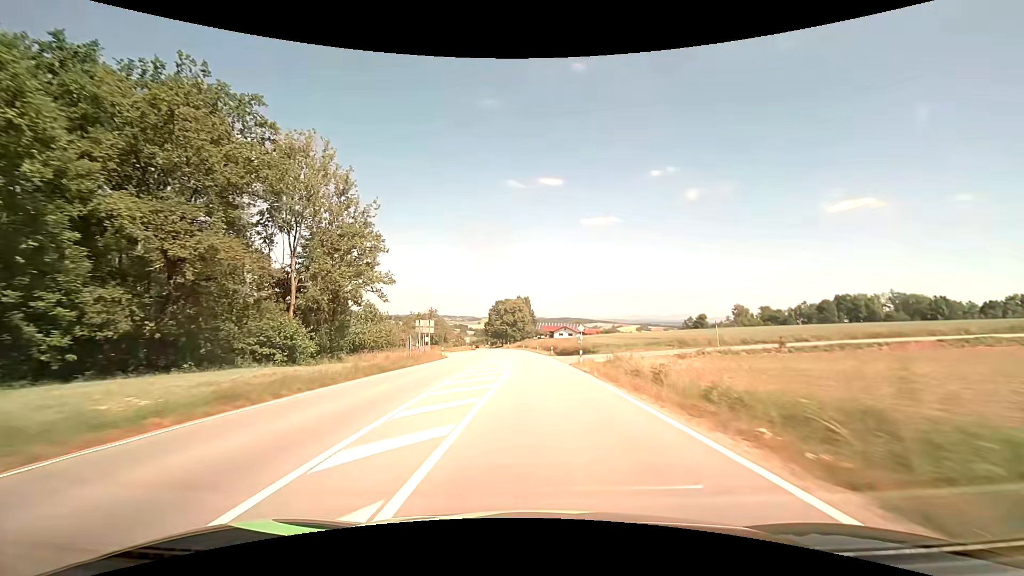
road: secondary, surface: asphalt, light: Day
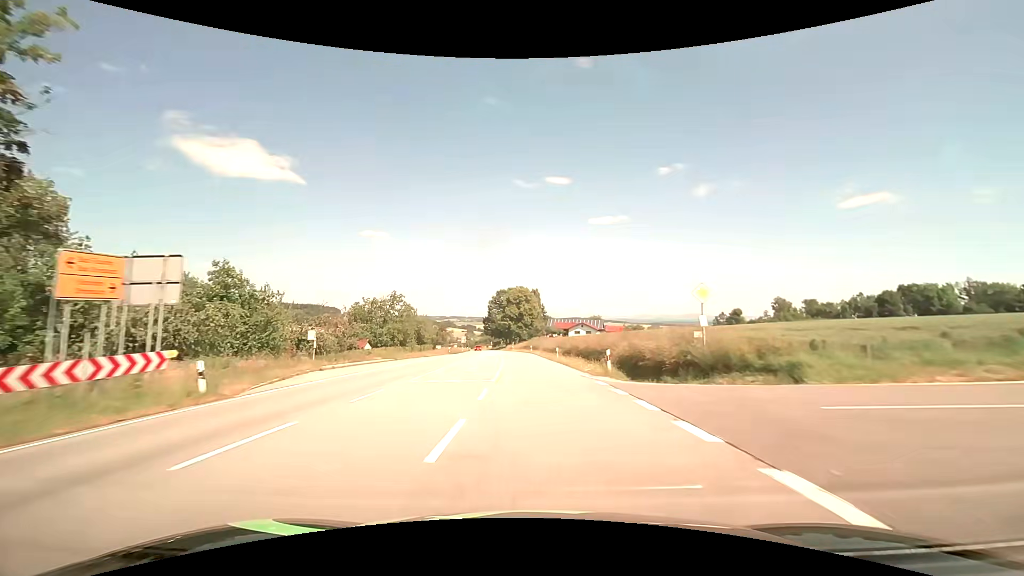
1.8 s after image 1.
(-0.3, +39.9) m; -1°
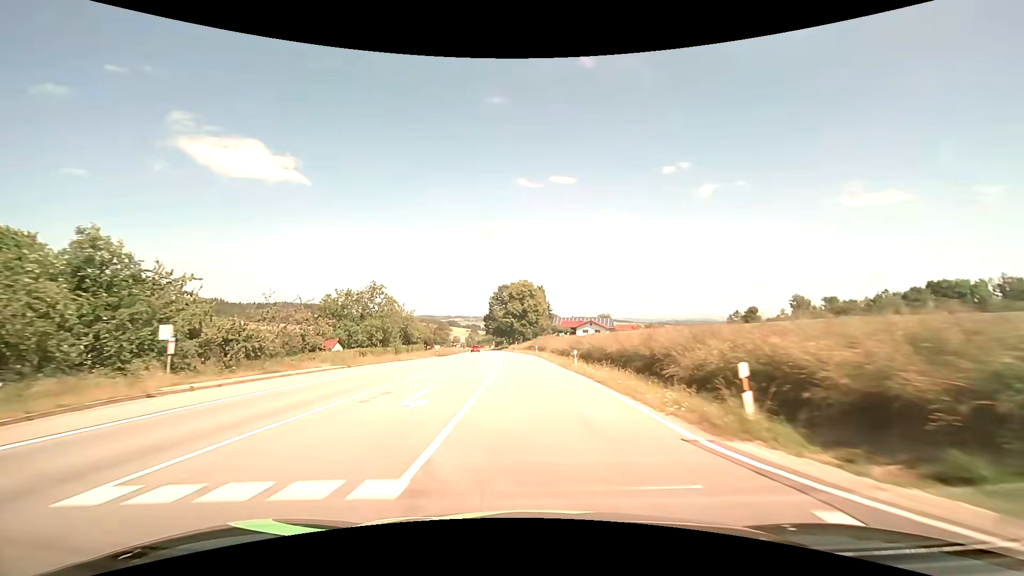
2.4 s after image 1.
(-0.1, +13.2) m; -1°
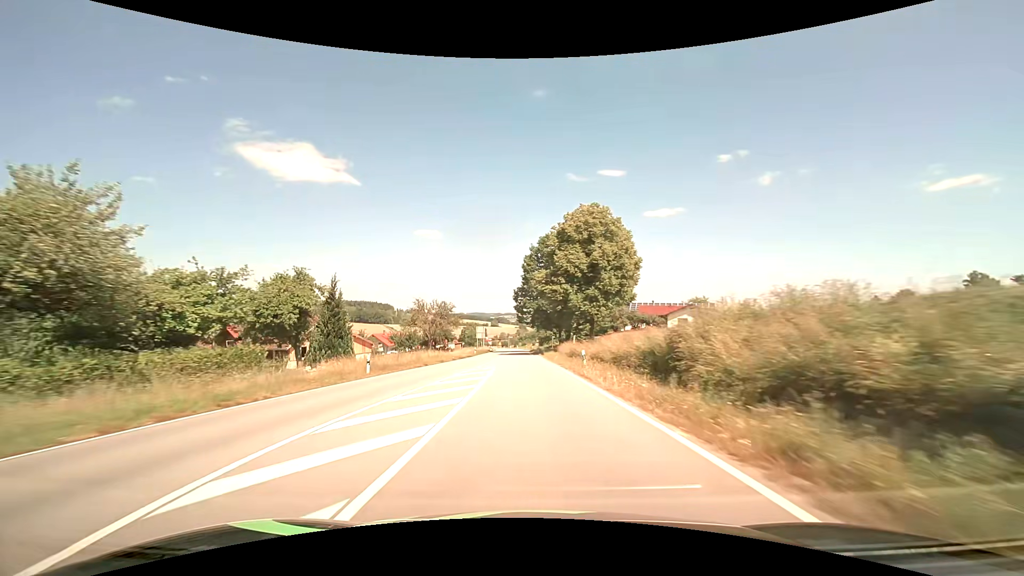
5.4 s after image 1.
(-2.9, +66.3) m; -6°
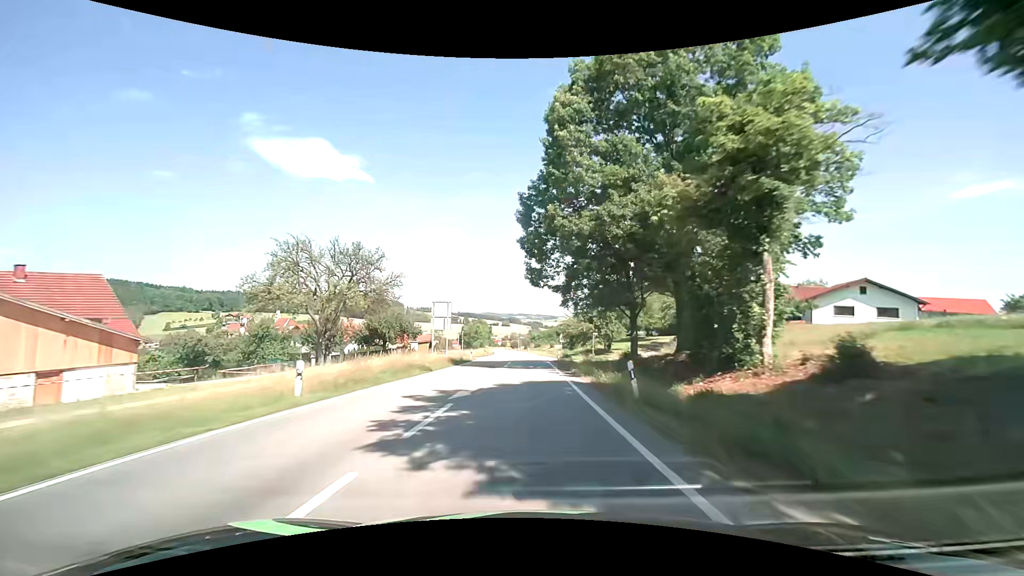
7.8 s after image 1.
(-1.5, +54.0) m; -2°
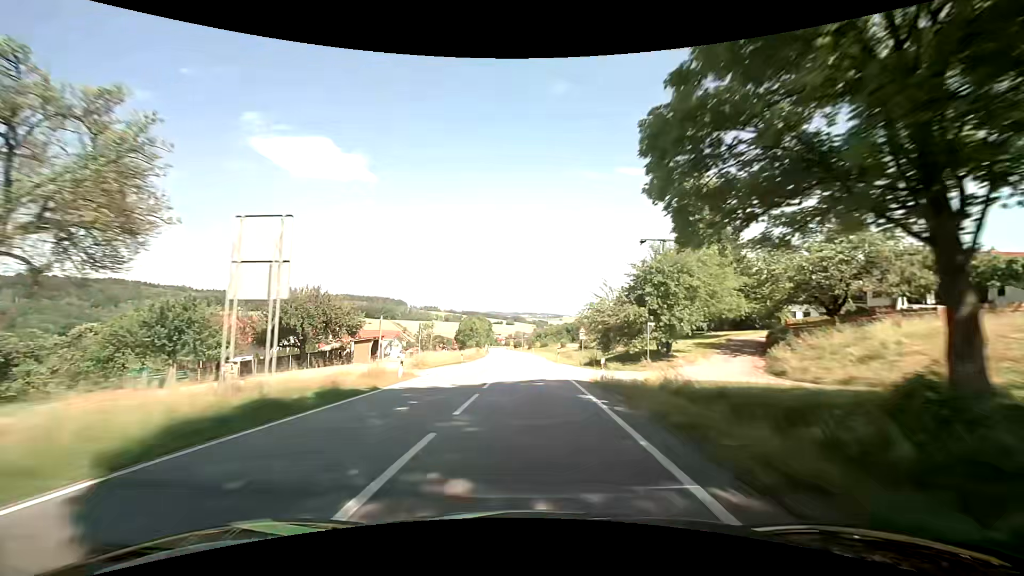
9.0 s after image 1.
(0.0, +27.3) m; 0°
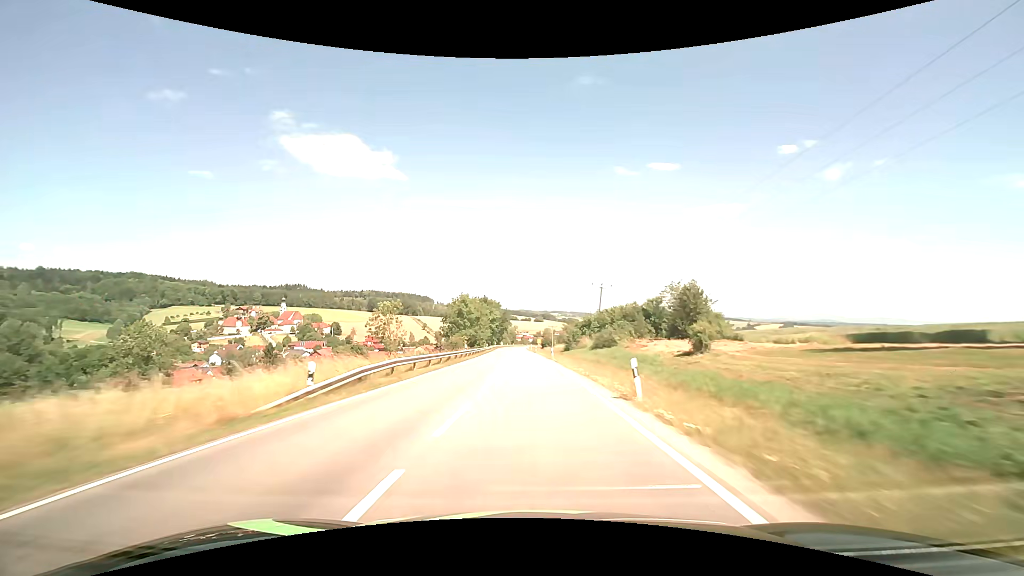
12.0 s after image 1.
(-1.3, +68.8) m; -3°
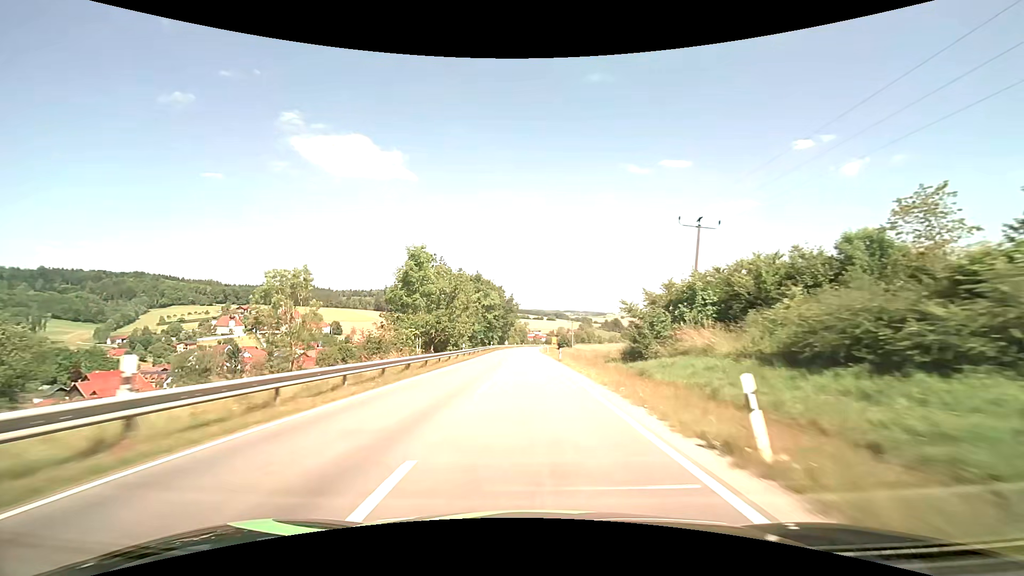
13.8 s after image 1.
(-0.6, +41.7) m; -1°
(0, +10) (0, +20) (0, +30) (0, +40) (0, +50) (0, +60) (0, +70) (0, +80) (0, +90) (0, +100) m
